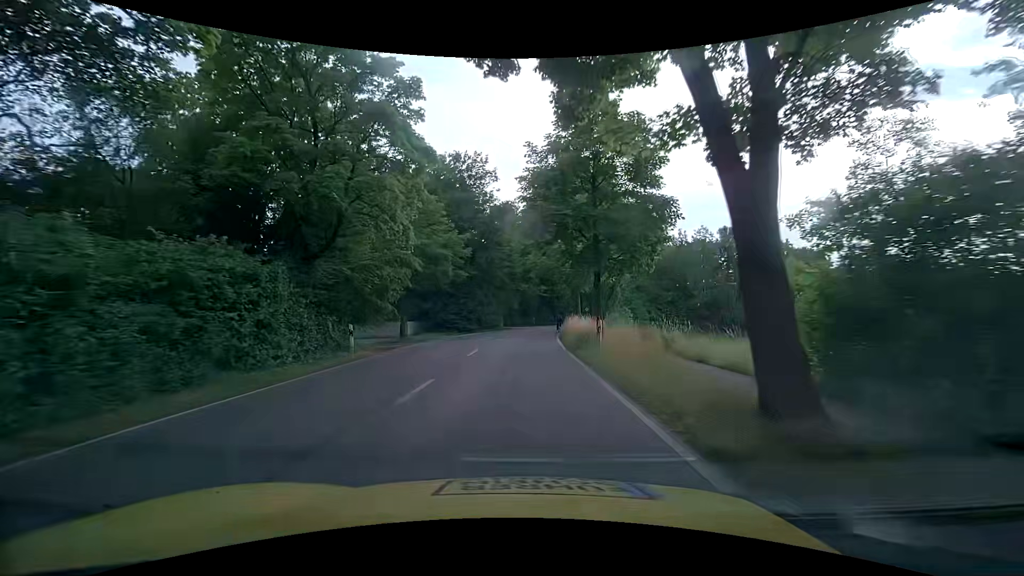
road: tertiary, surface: asphalt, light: Day
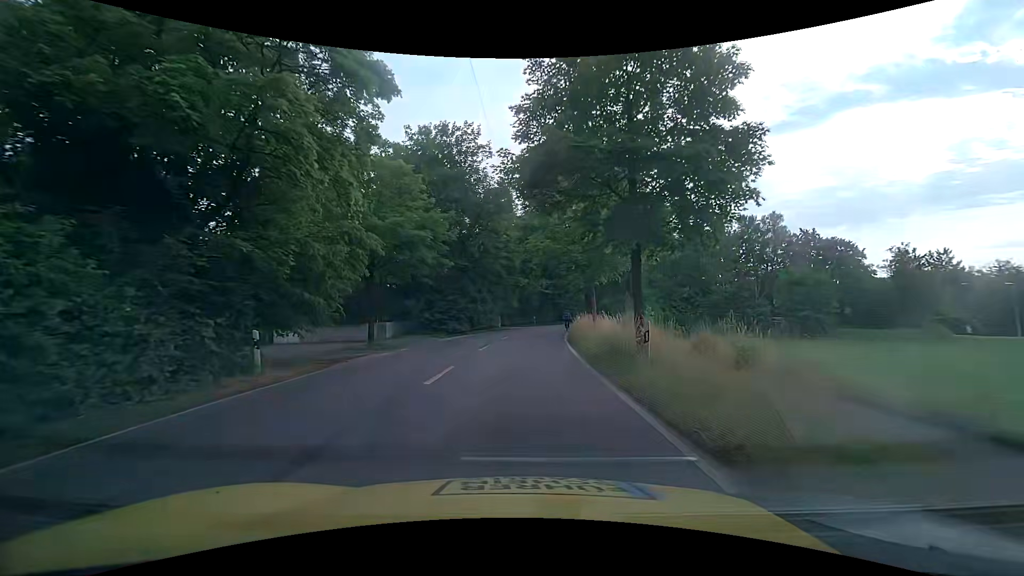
(-0.1, +6.9) m; -1°
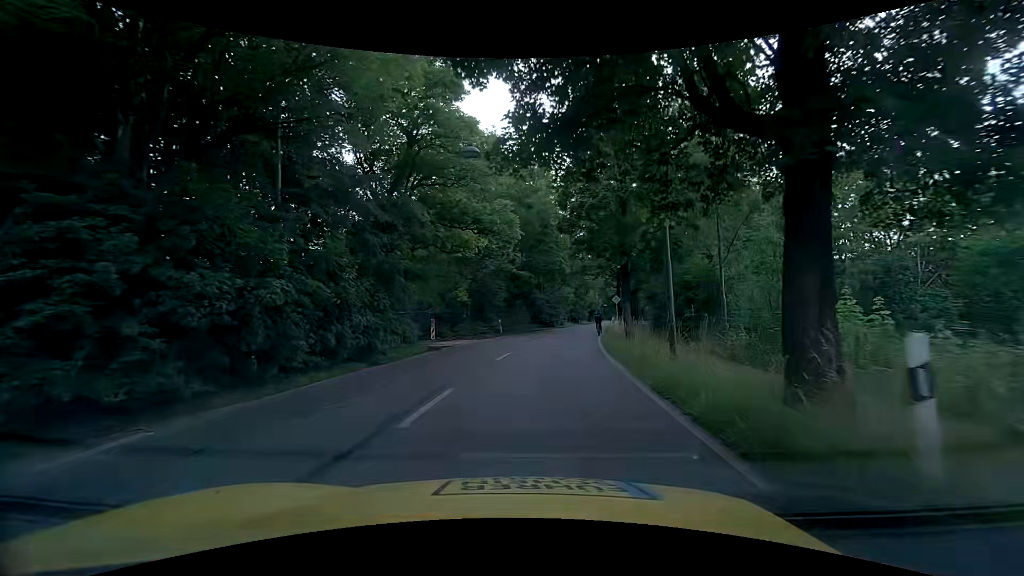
(+0.8, +30.6) m; +4°
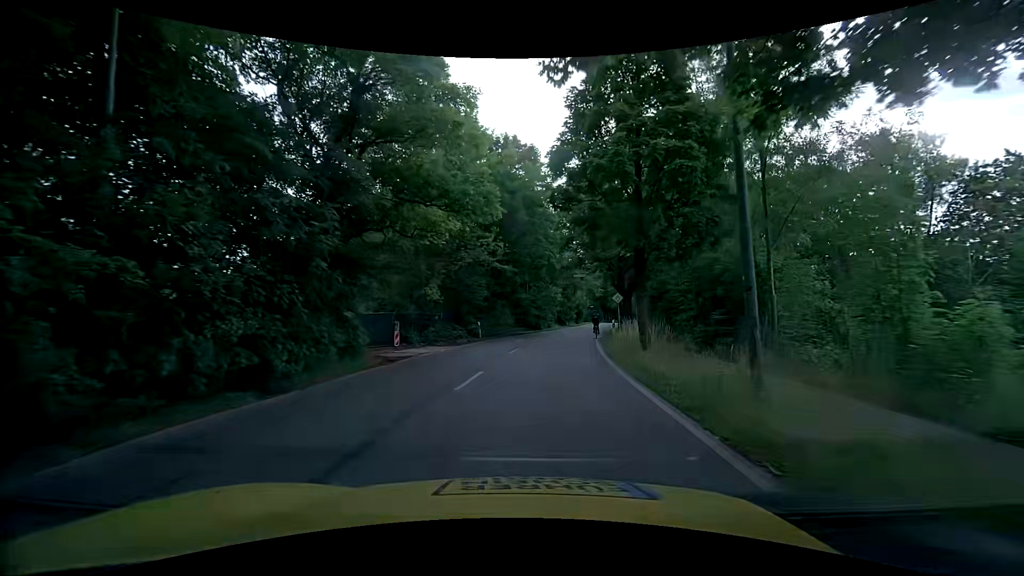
(+0.1, +5.5) m; +2°
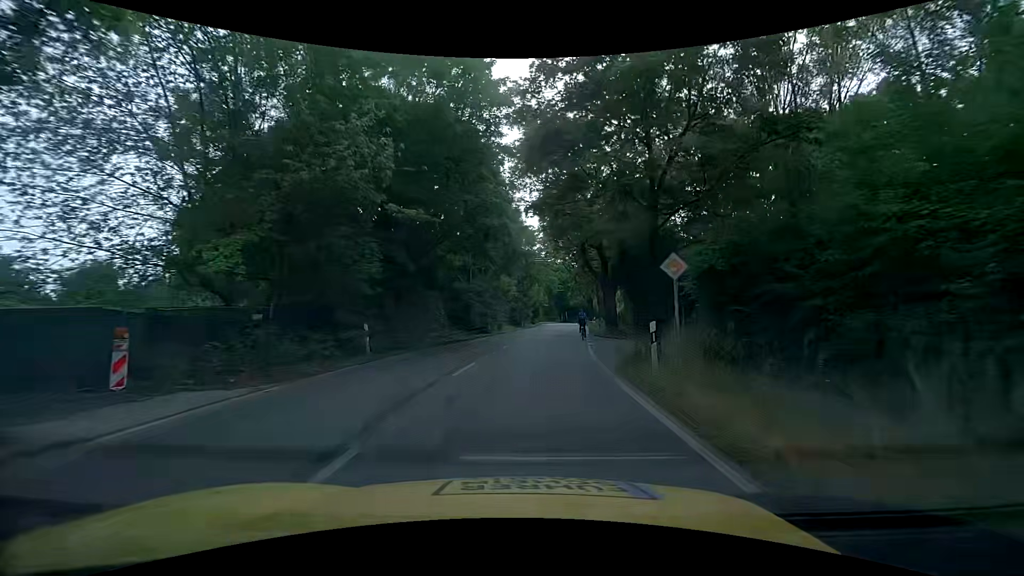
(+0.8, +16.2) m; +5°
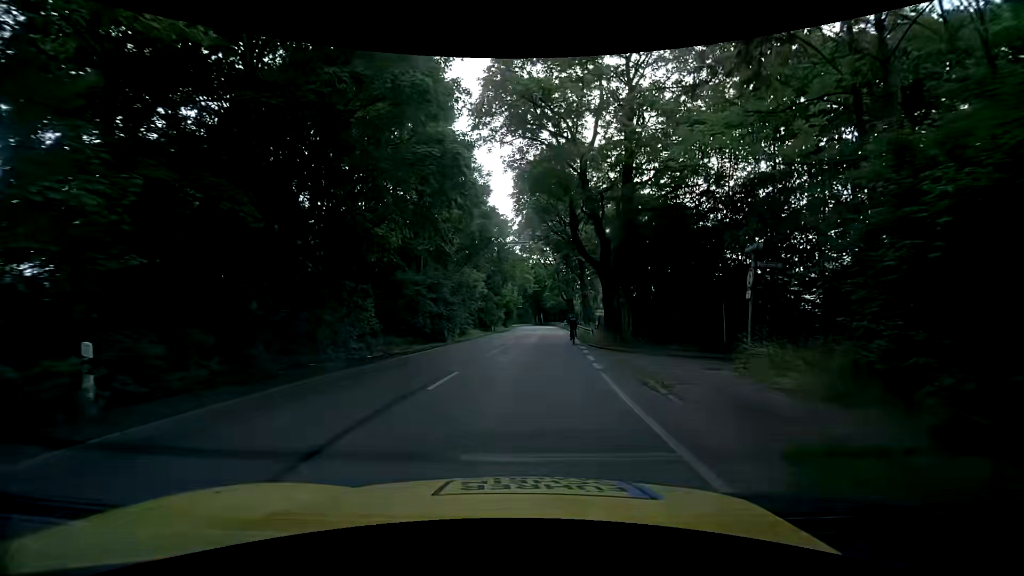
(+0.3, +10.6) m; +2°
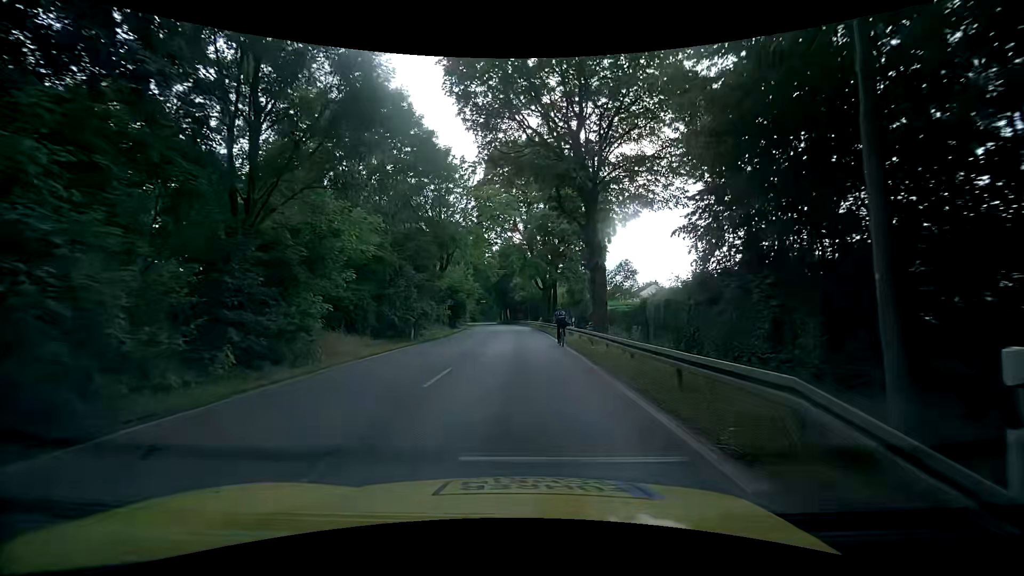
(+1.3, +26.6) m; +4°
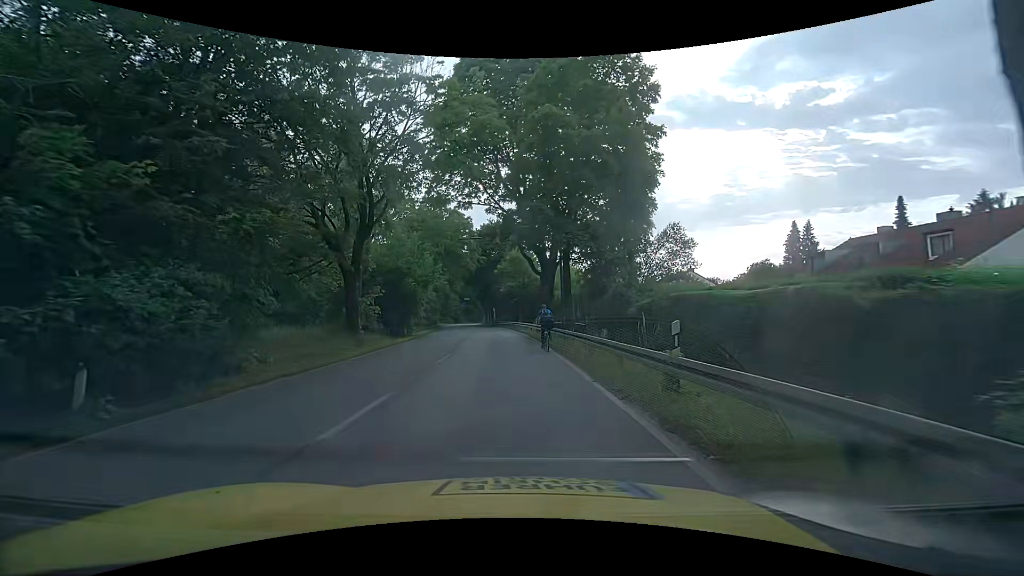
(+0.6, +21.4) m; +1°
(0, +10) (0, +20) (-1, +30) (-2, +40) (-2, +50) (-3, +60) (-4, +70) (-5, +80) (-7, +90) (-8, +100) m
